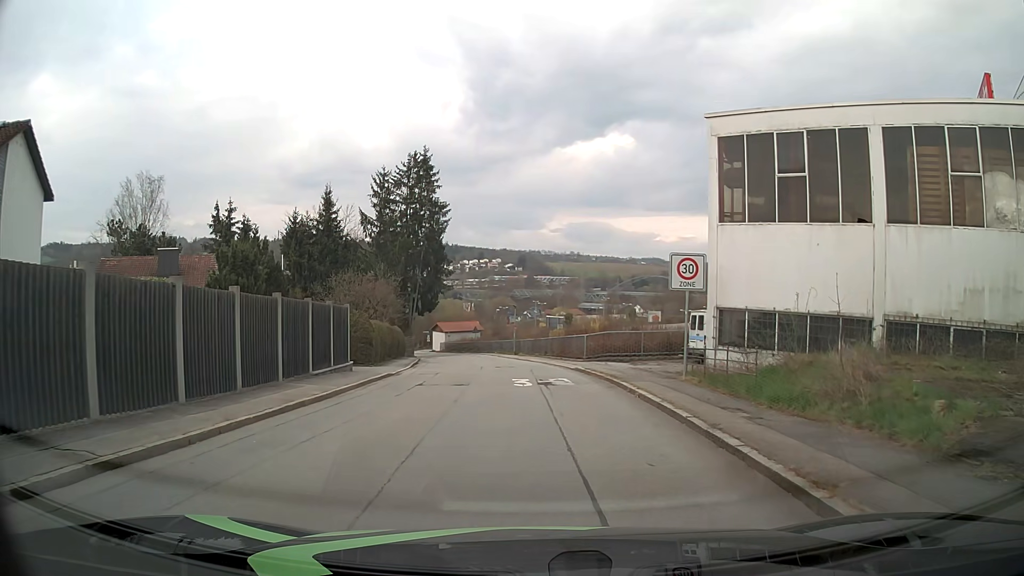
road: residential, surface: asphalt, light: Day
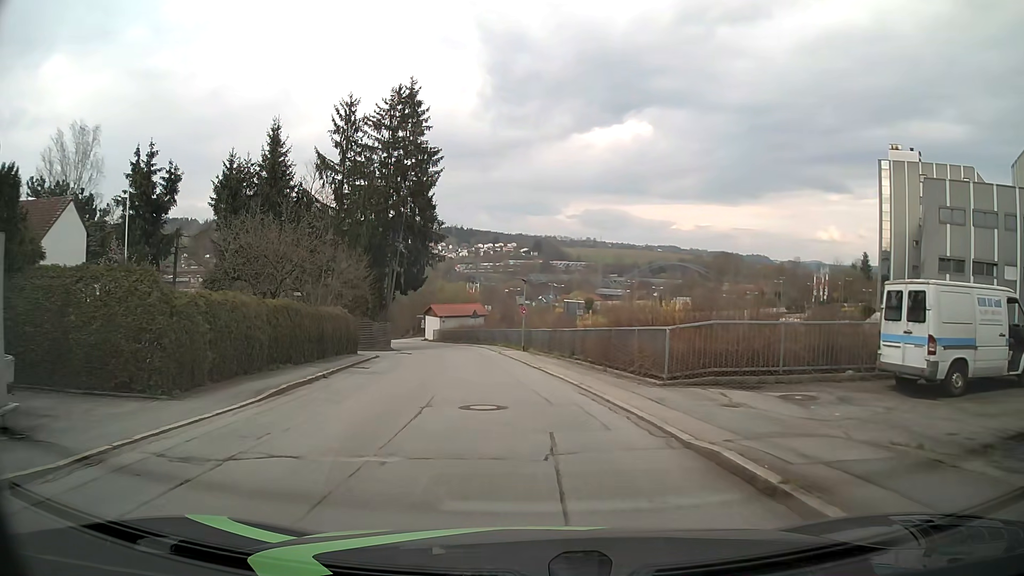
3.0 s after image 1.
(-0.1, +16.7) m; -2°
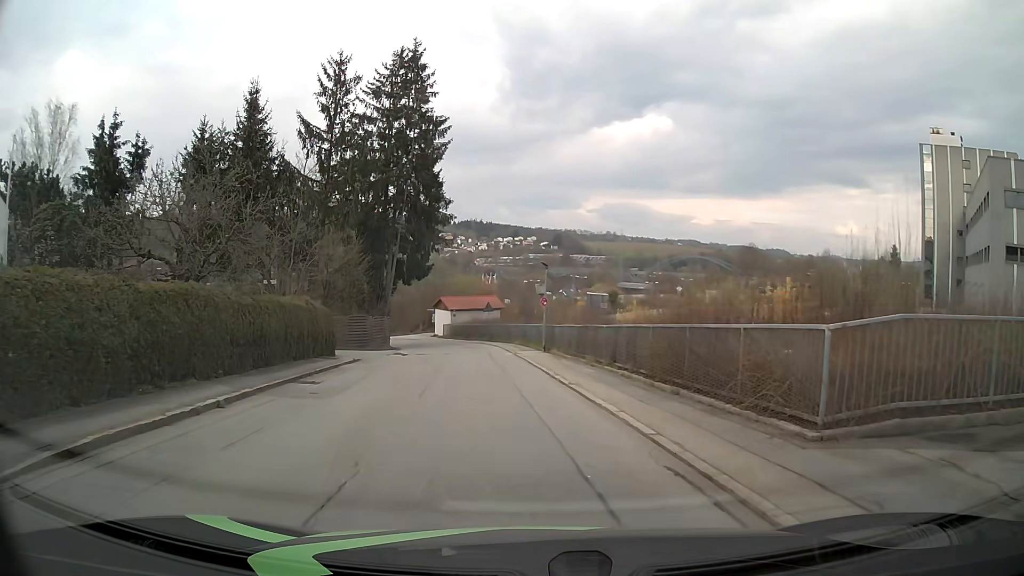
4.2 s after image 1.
(0.0, +7.1) m; 0°
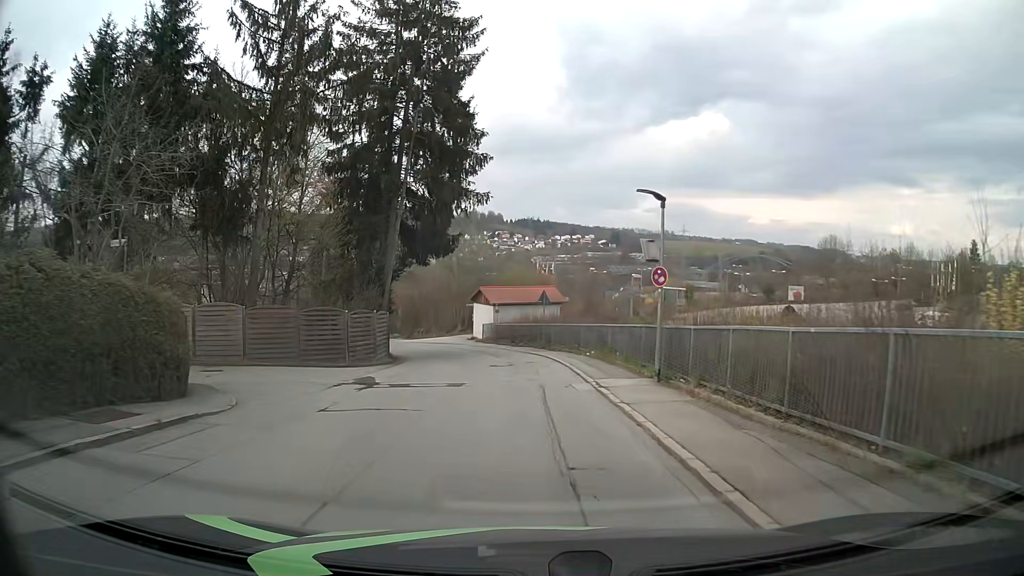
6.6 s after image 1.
(-1.0, +16.2) m; -6°
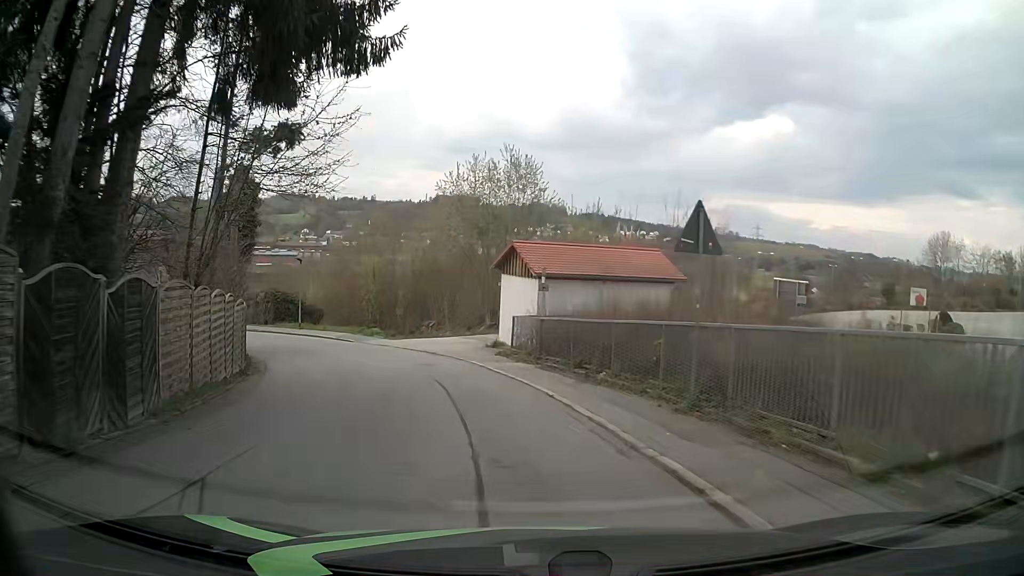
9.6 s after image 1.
(-0.7, +24.2) m; -5°
(-1, +10) (-3, +20) (-8, +29) (-14, +36) (-23, +41) (-32, +45) (-42, +47) (-52, +47) (-61, +45) (-71, +41) m
